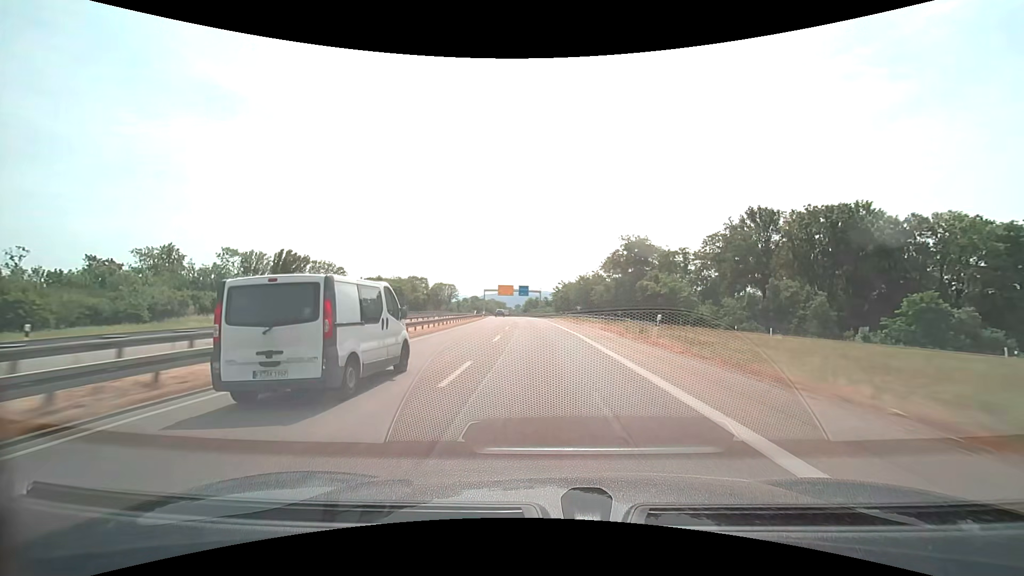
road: trunk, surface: asphalt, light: Day
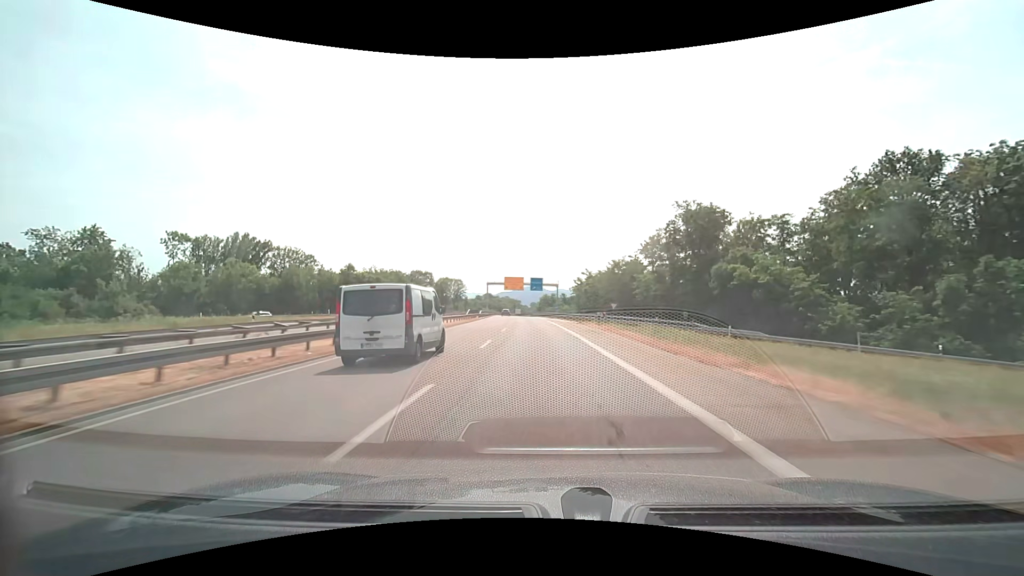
(-0.4, +28.2) m; -2°
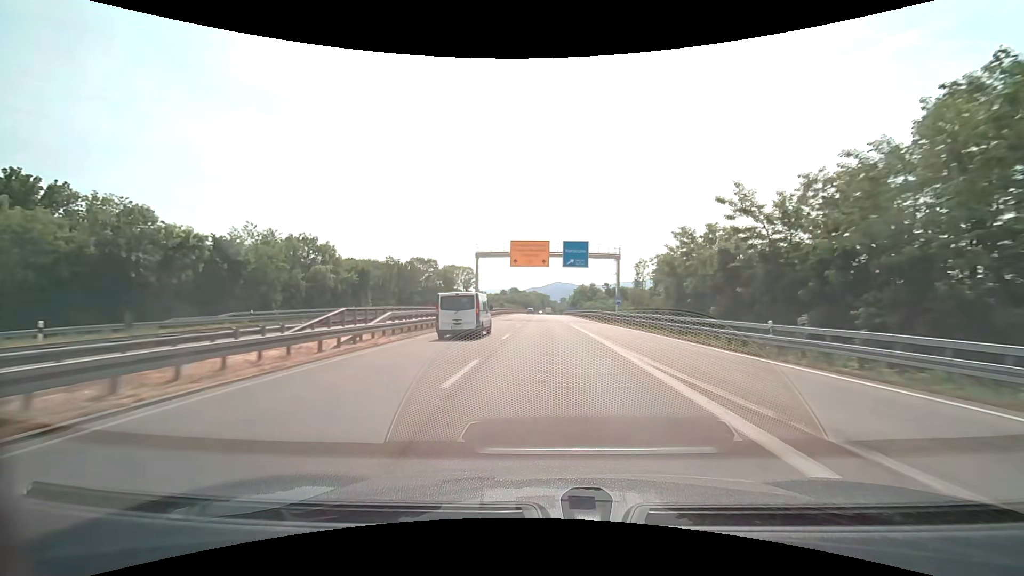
(-1.8, +56.5) m; -3°
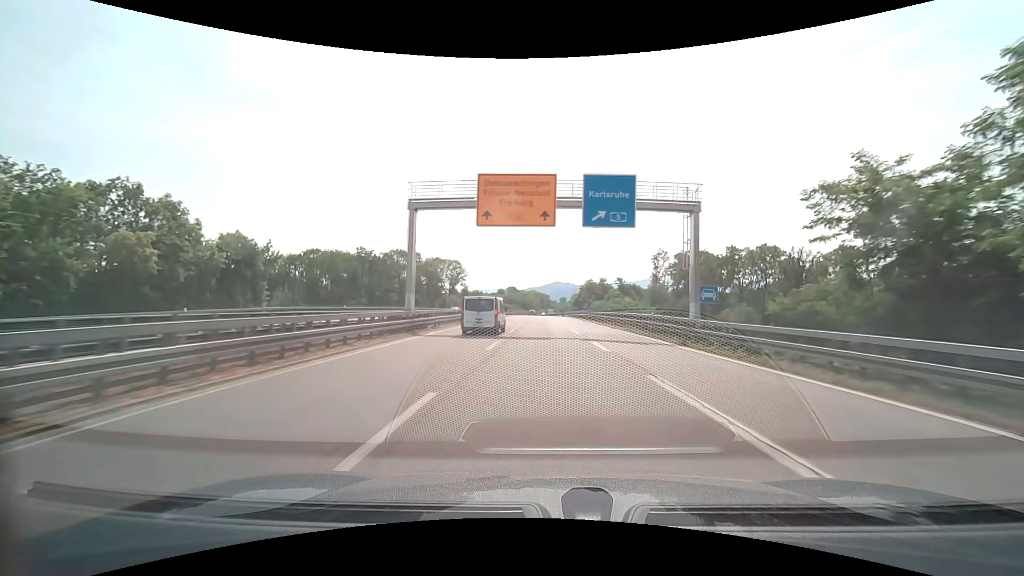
(-0.2, +28.3) m; 0°
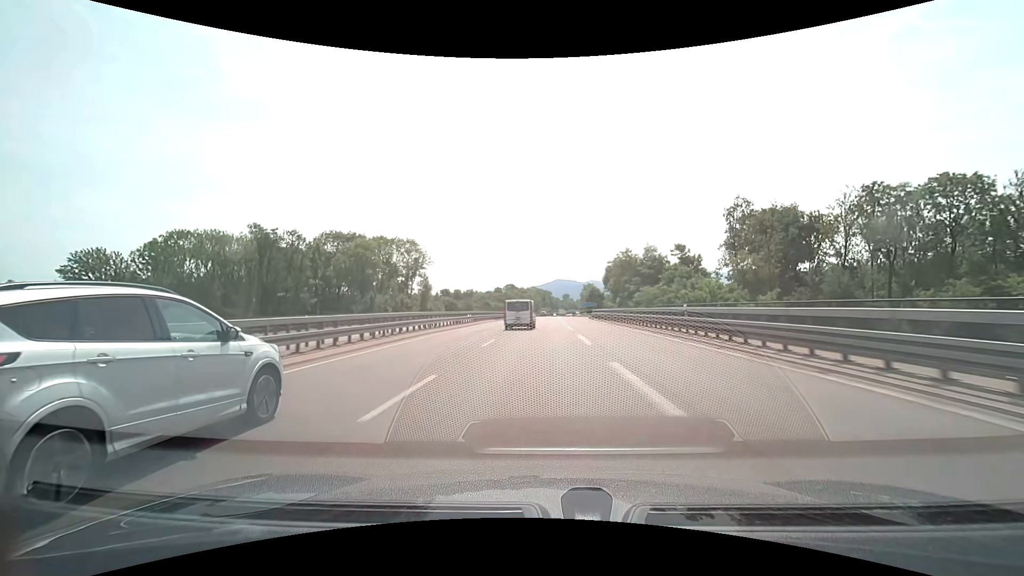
(0.0, +57.2) m; 0°
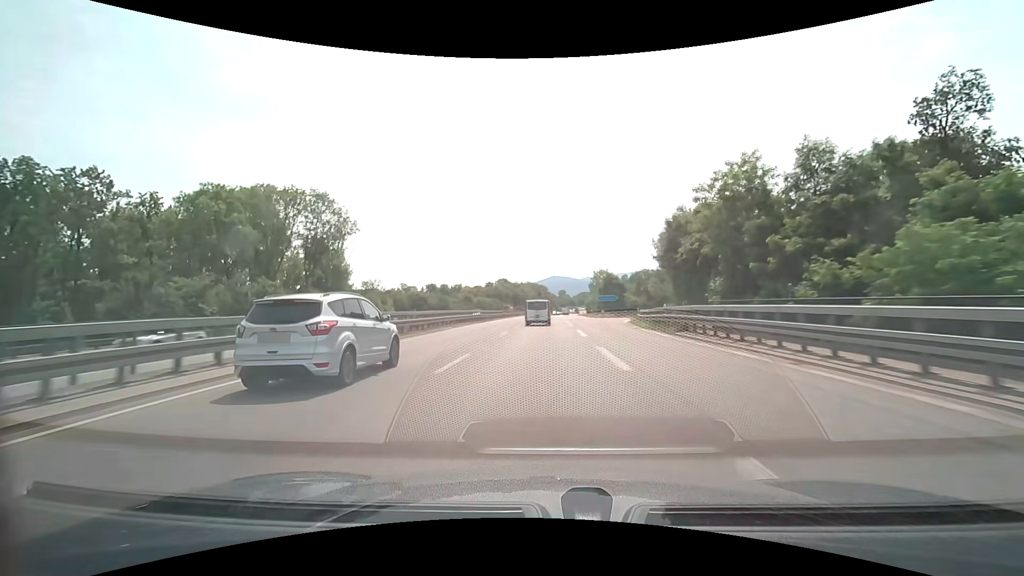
(+0.2, +43.8) m; 0°
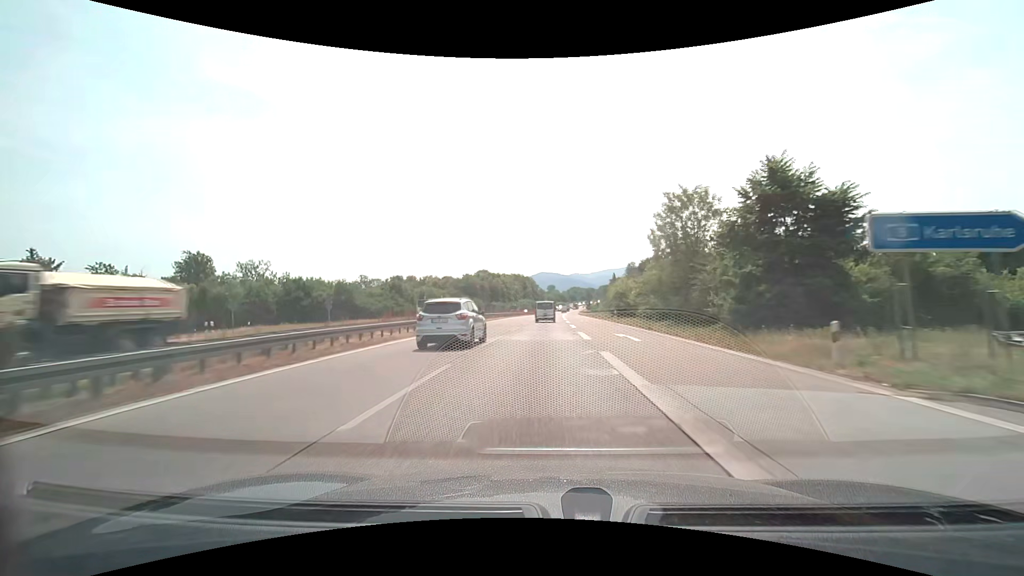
(+1.1, +73.8) m; +1°
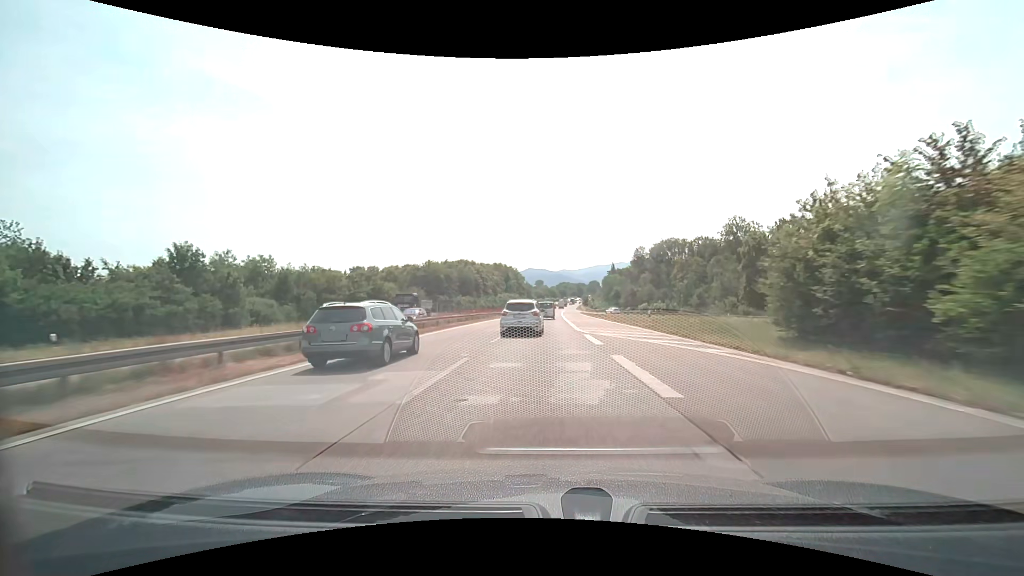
(+0.4, +58.9) m; +1°
(0, +10) (0, +20) (0, +30) (0, +40) (0, +50) (+1, +60) (+1, +70) (+1, +80) (+1, +90) (+1, +100) m
